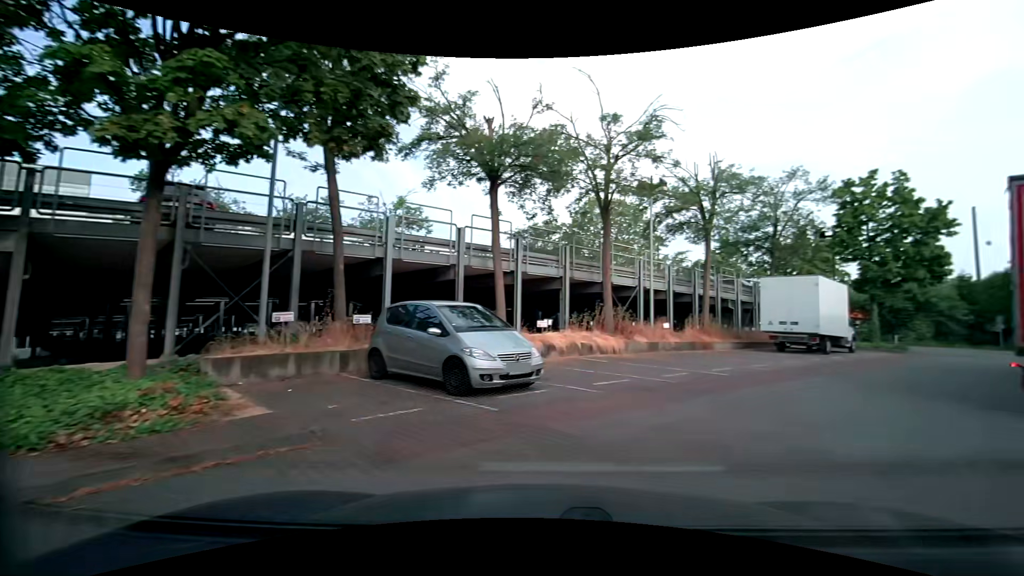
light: Day
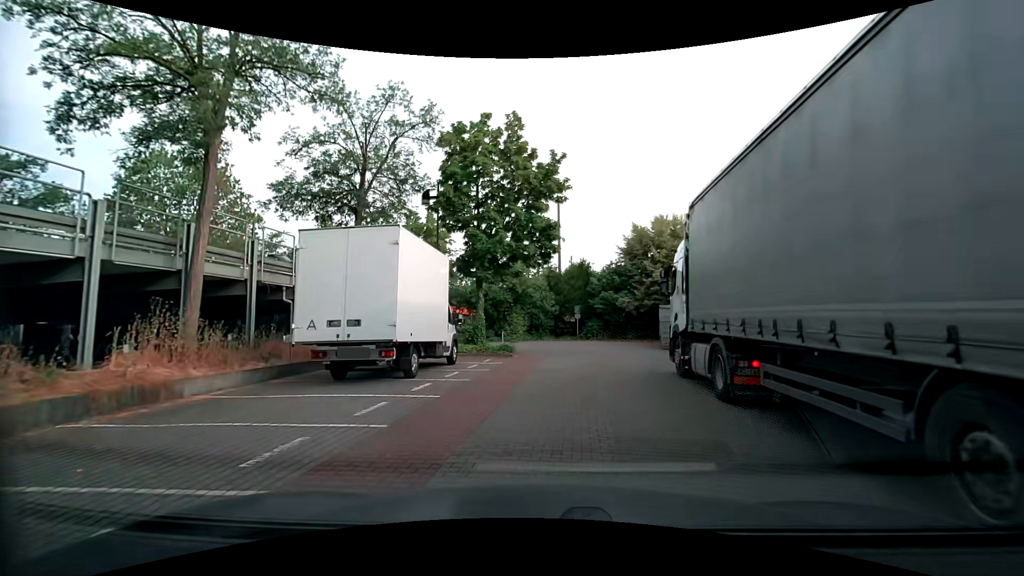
(+6.5, +12.1) m; +42°
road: service
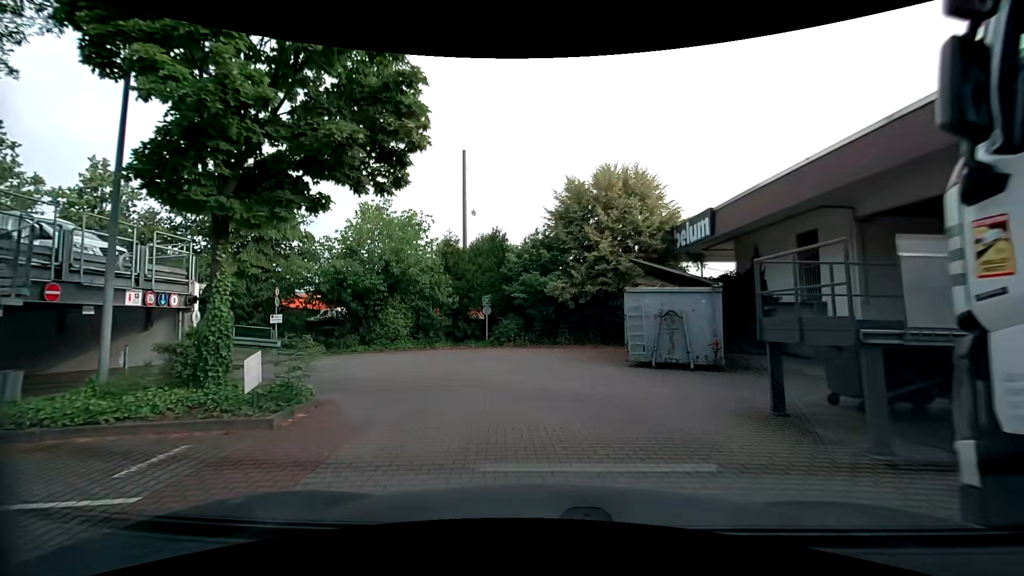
(+1.1, +12.0) m; +10°
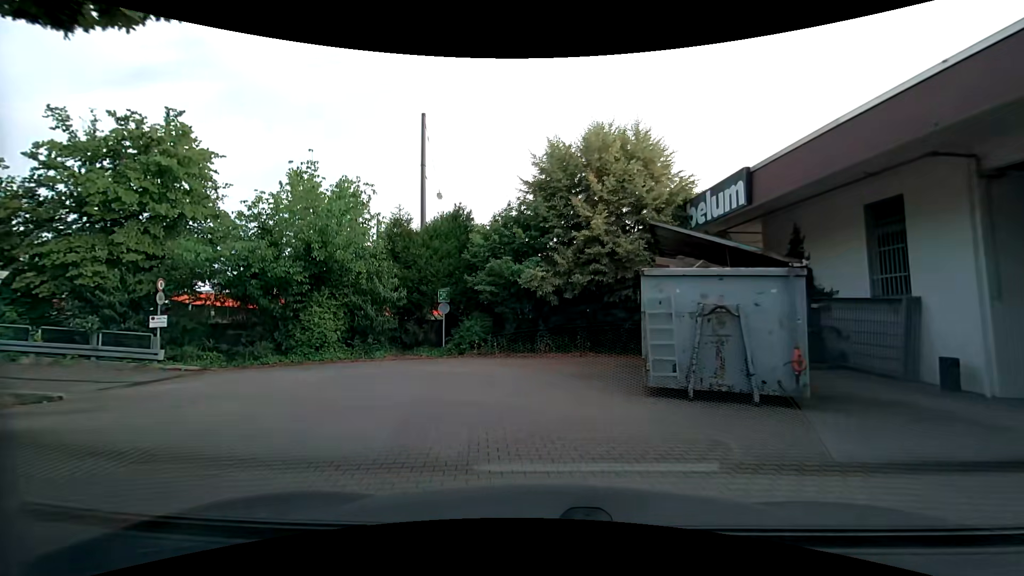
(-0.1, +5.4) m; +1°
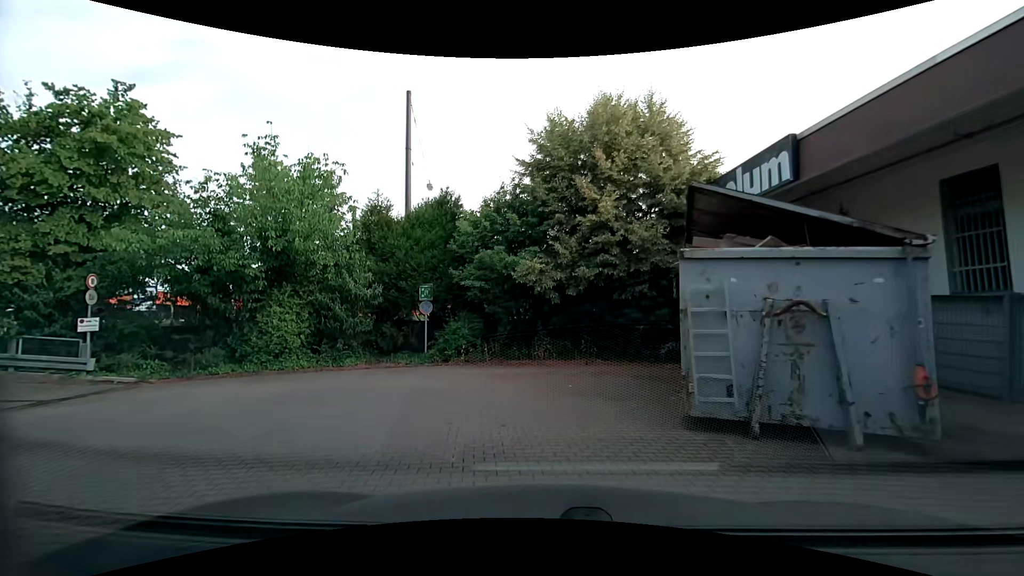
(0.0, +2.6) m; -1°
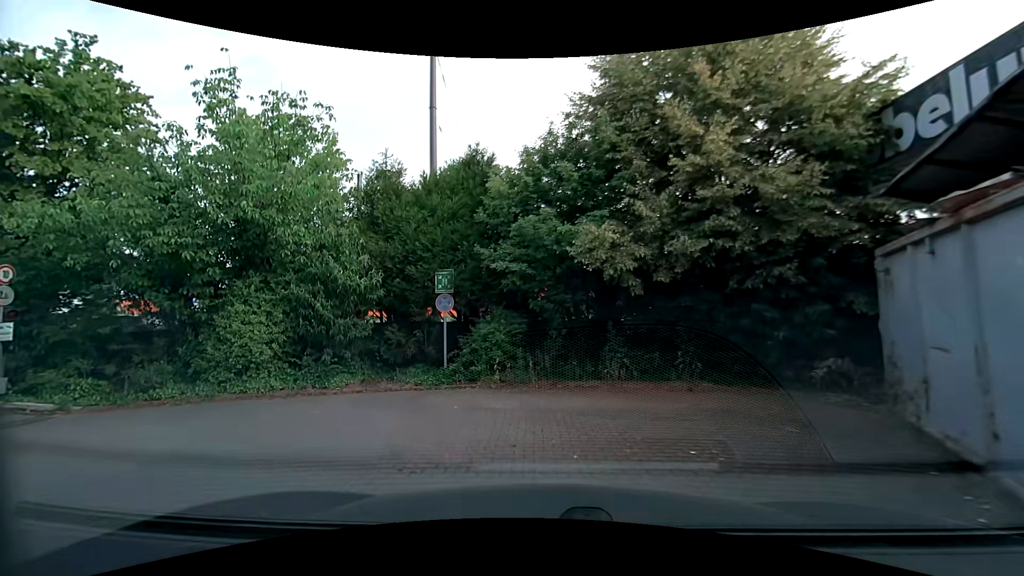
(0.0, +4.8) m; -4°
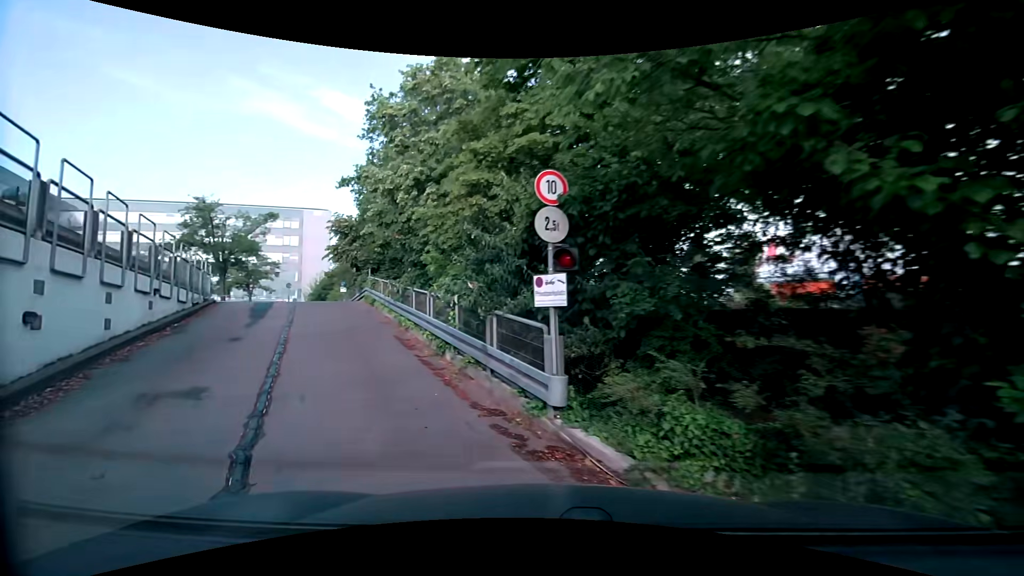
(-4.8, +8.6) m; -65°
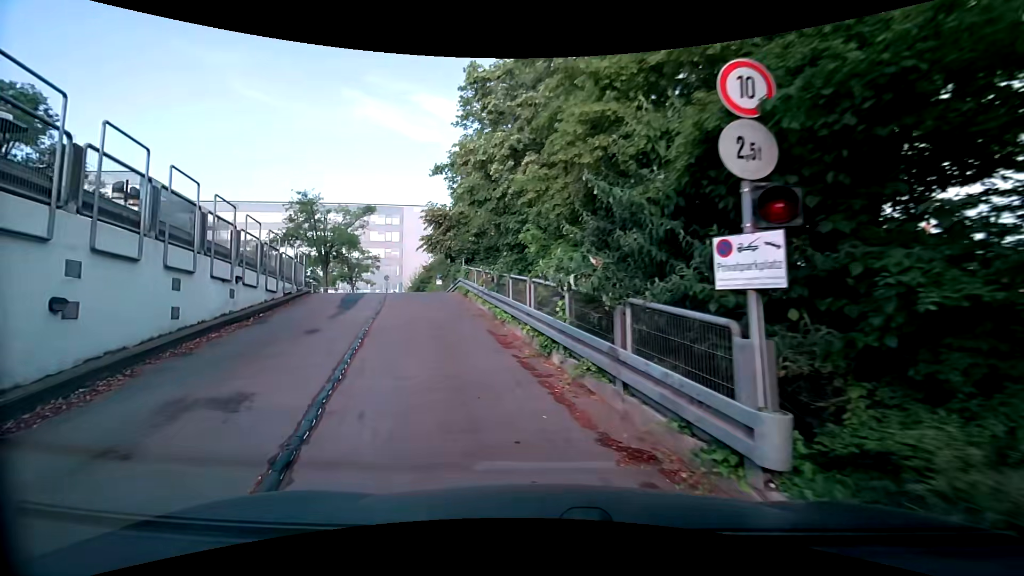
(-0.3, +2.2) m; -11°
